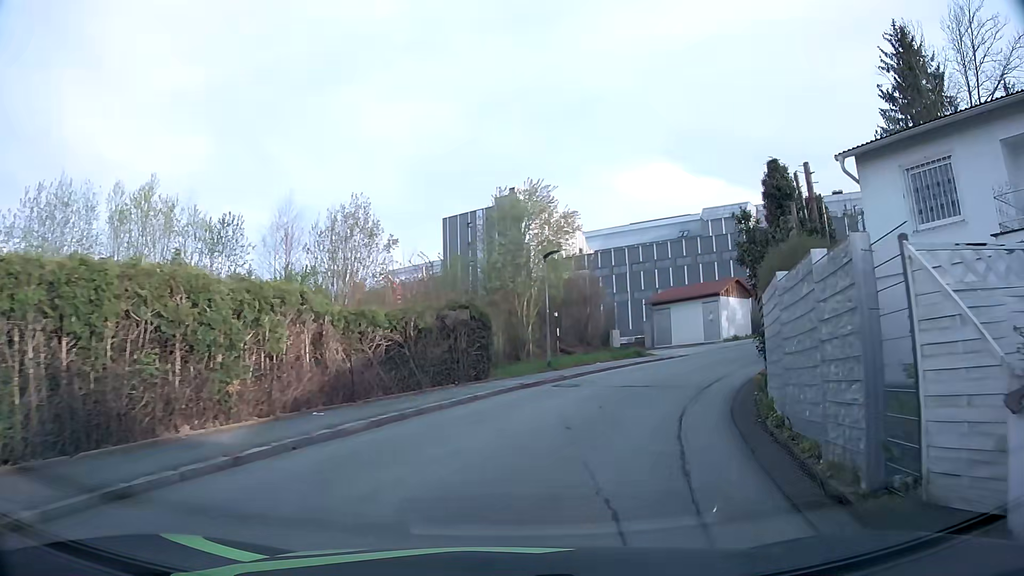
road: residential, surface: asphalt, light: Day
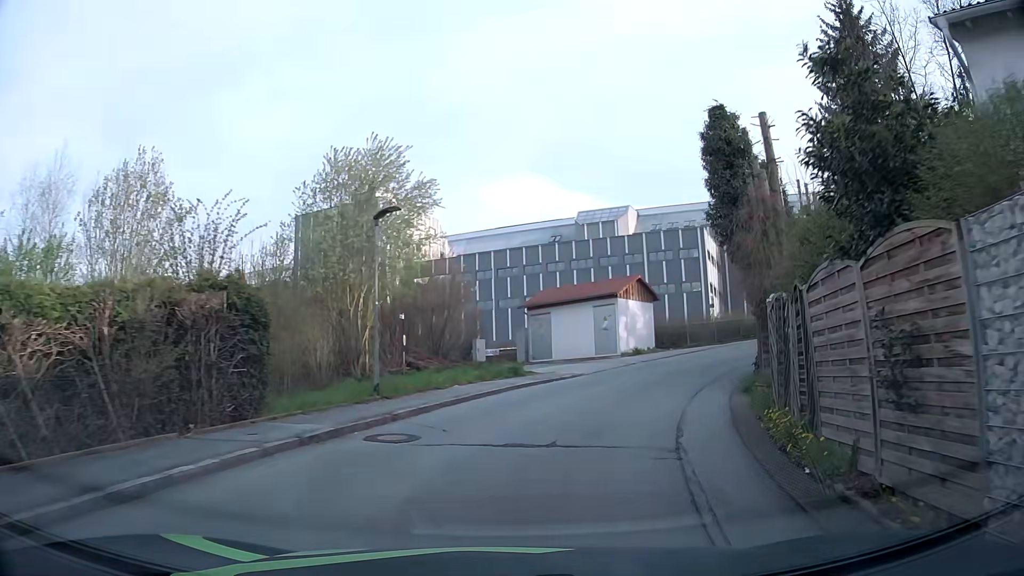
(+0.9, +8.9) m; +11°
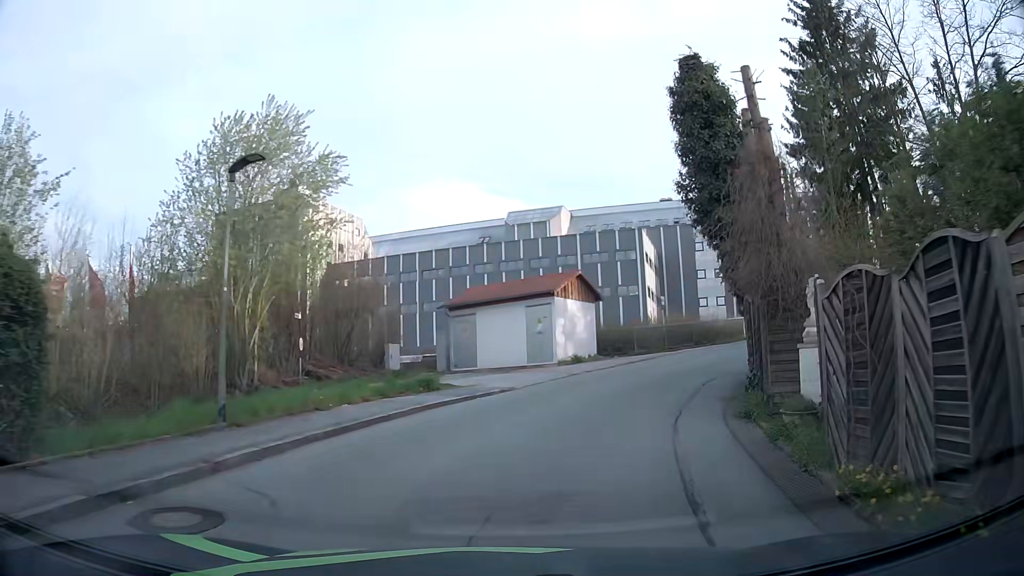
(+0.3, +4.6) m; +7°
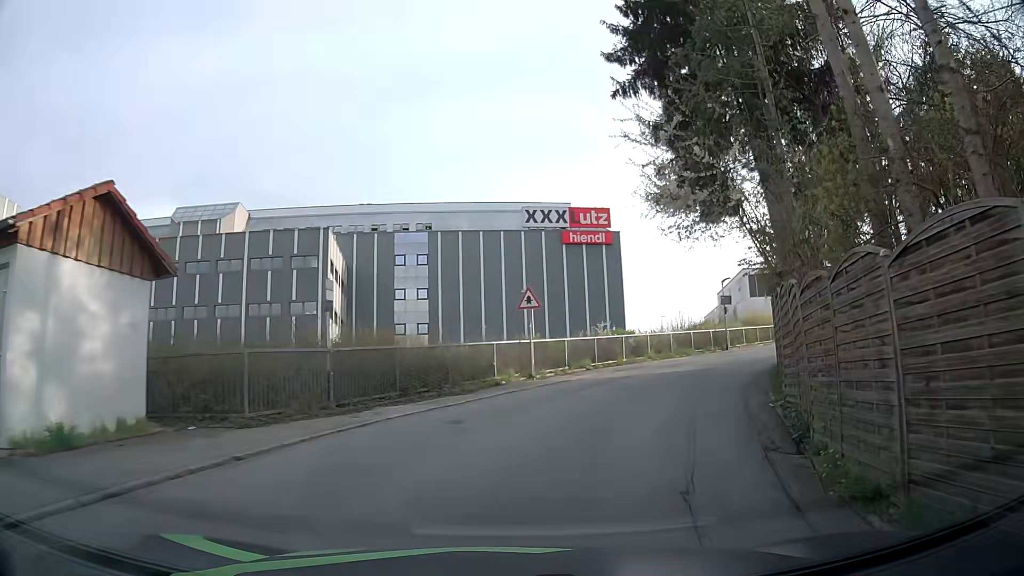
(+3.9, +17.9) m; +25°
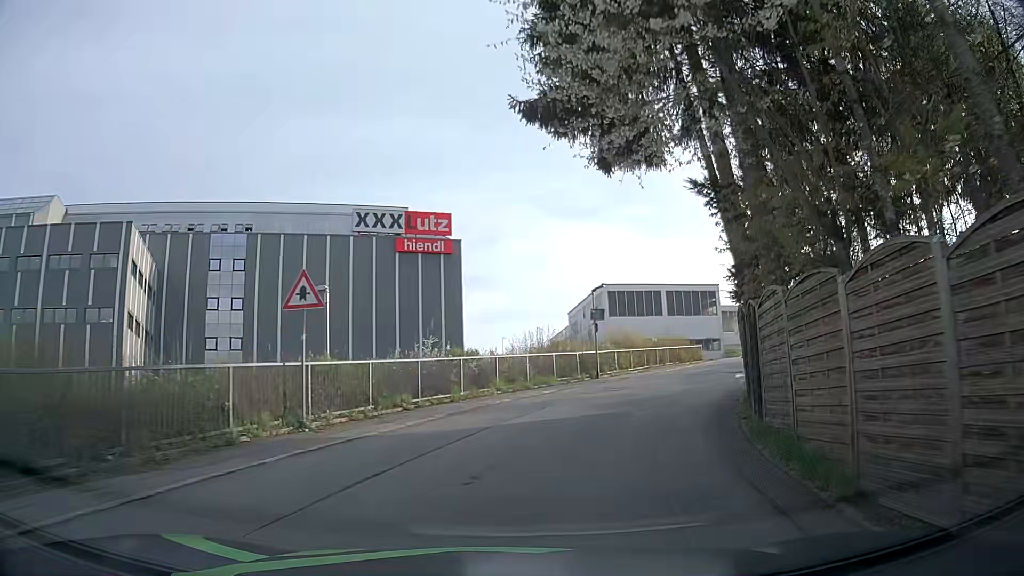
(+1.3, +8.8) m; +15°
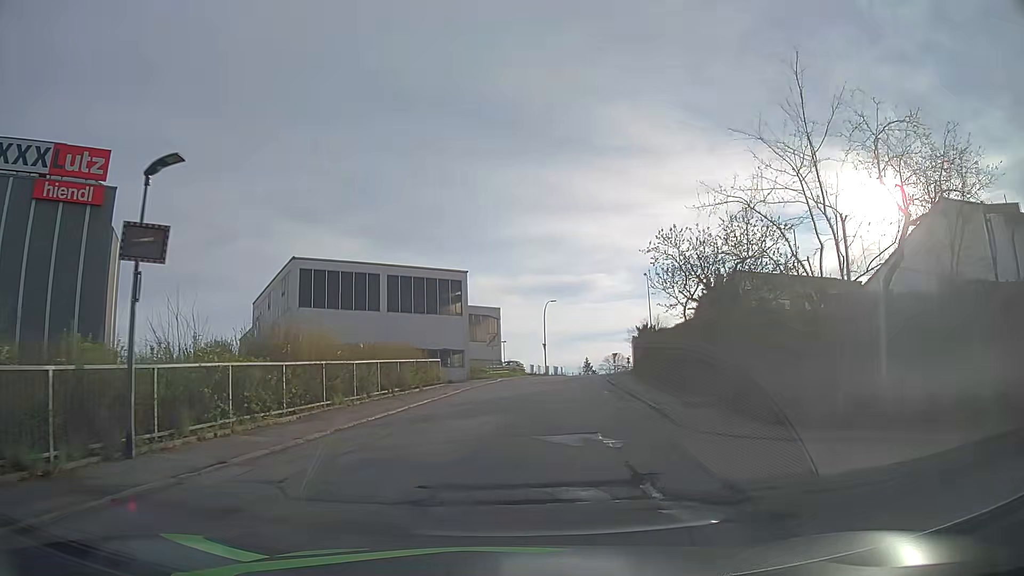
(+4.7, +20.8) m; +25°
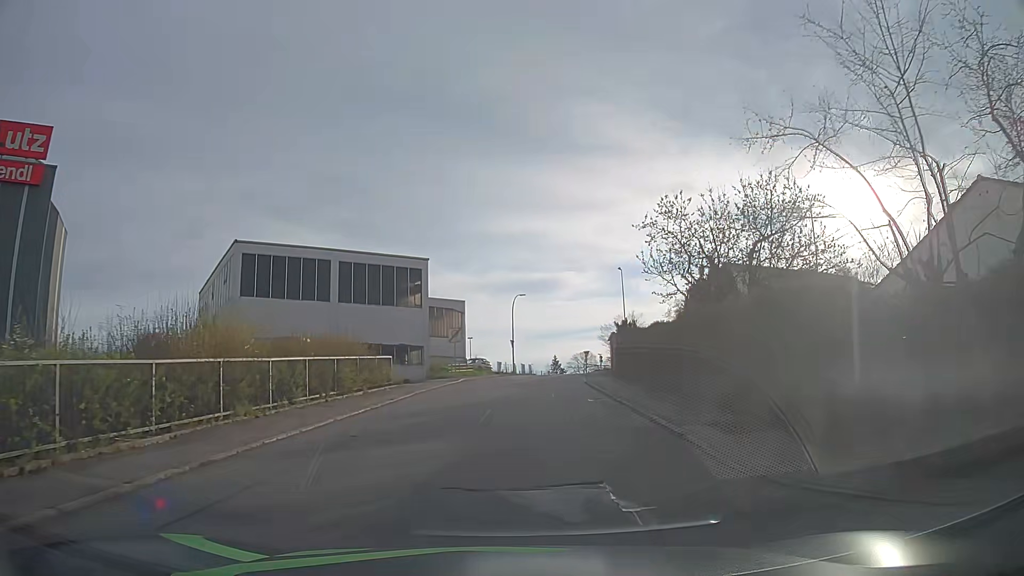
(+0.1, +4.5) m; +2°
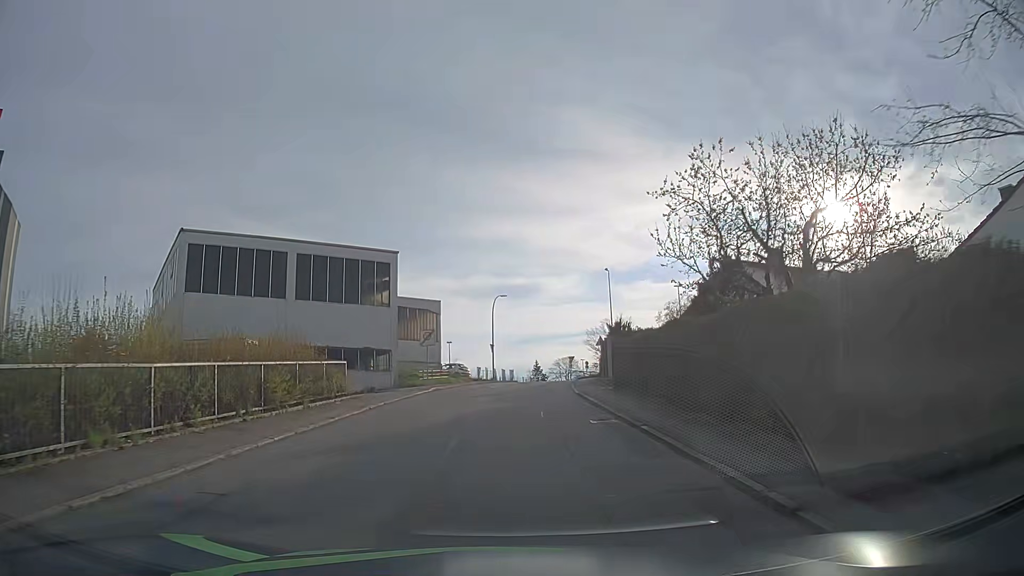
(+0.1, +4.7) m; +2°
